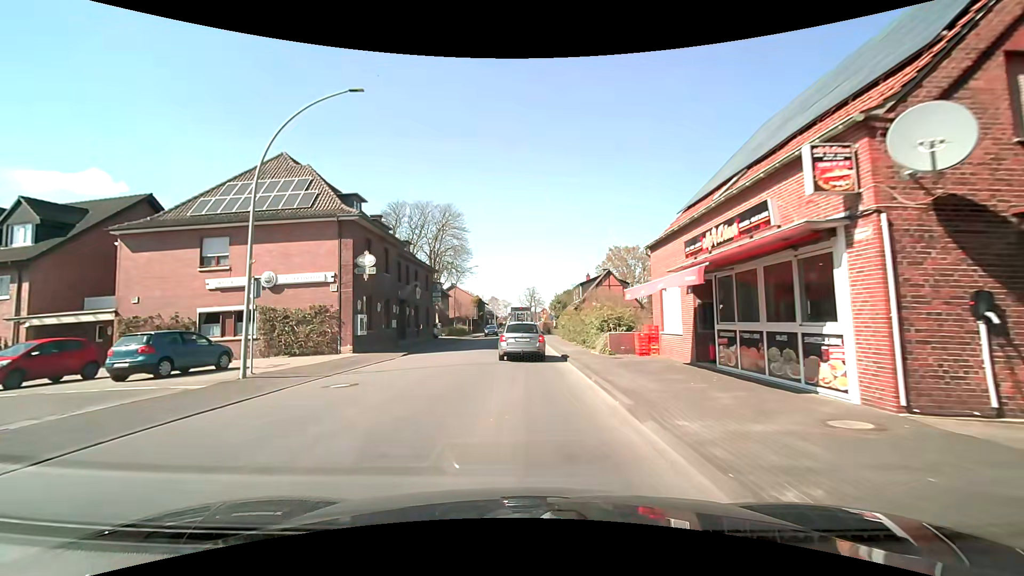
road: secondary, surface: asphalt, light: Day
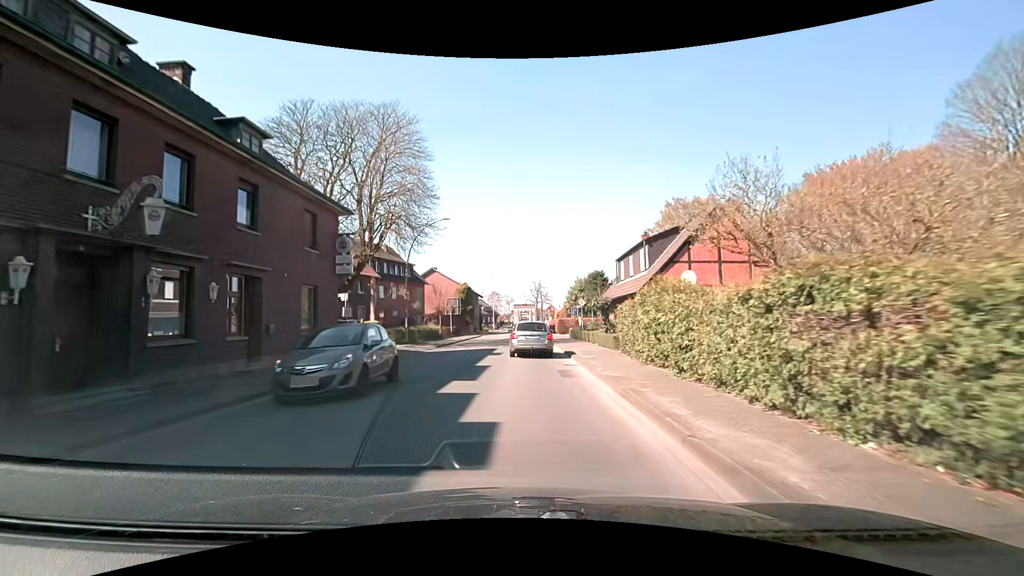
(+0.1, +27.4) m; 0°
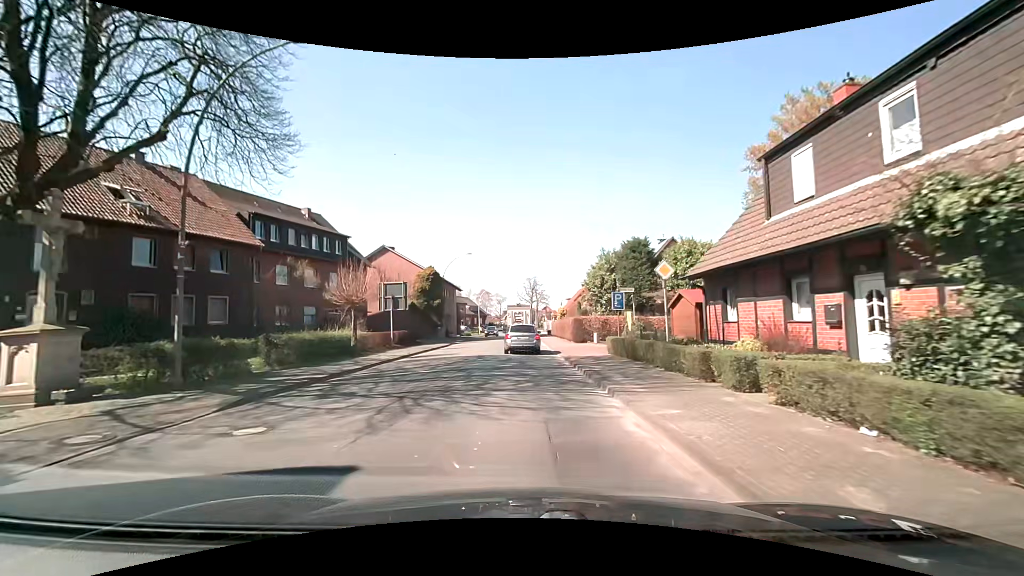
(+0.2, +22.5) m; +1°
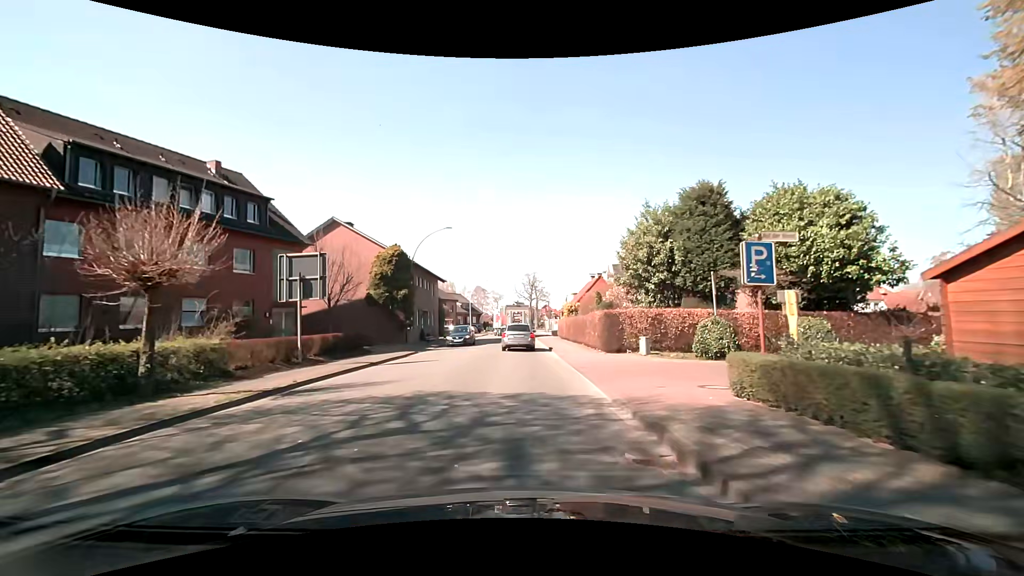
(+0.1, +13.2) m; +1°
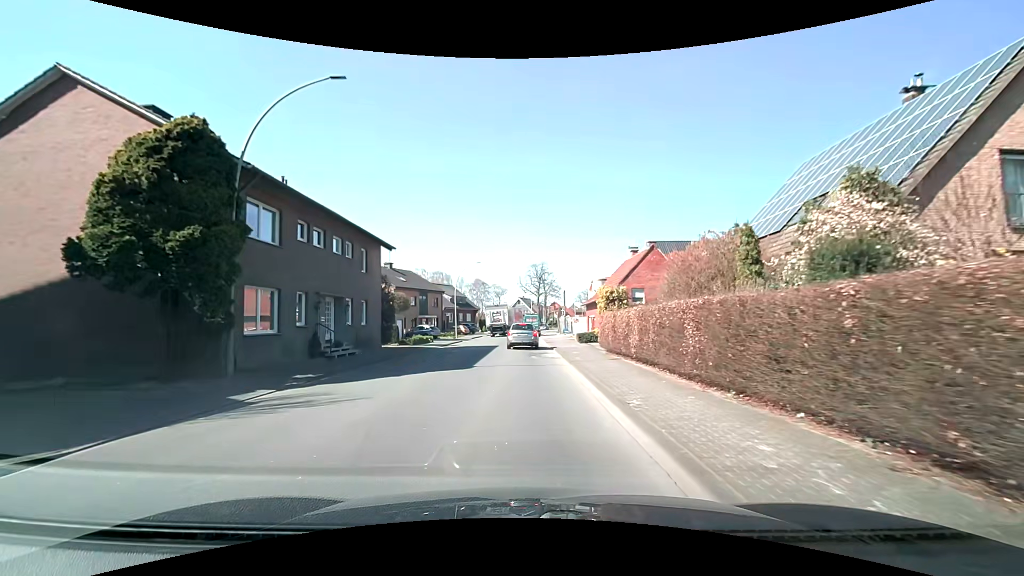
(-0.1, +23.0) m; -1°
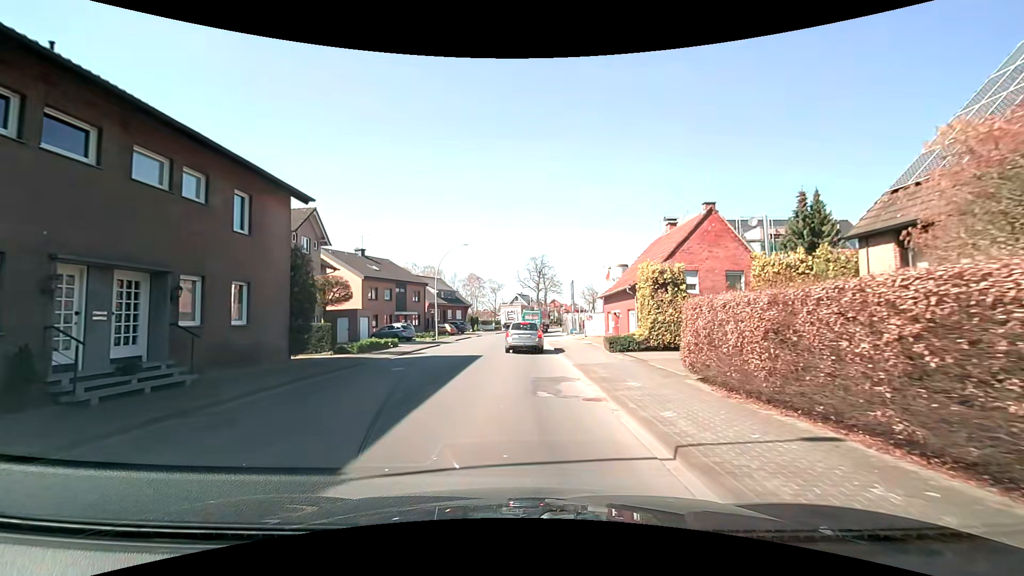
(0.0, +11.7) m; 0°
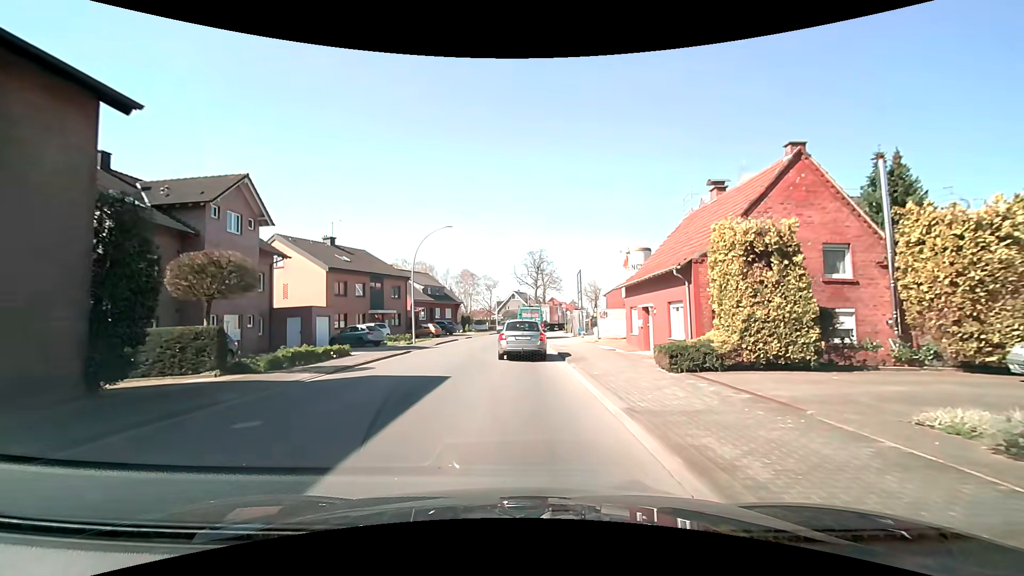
(0.0, +8.4) m; +2°
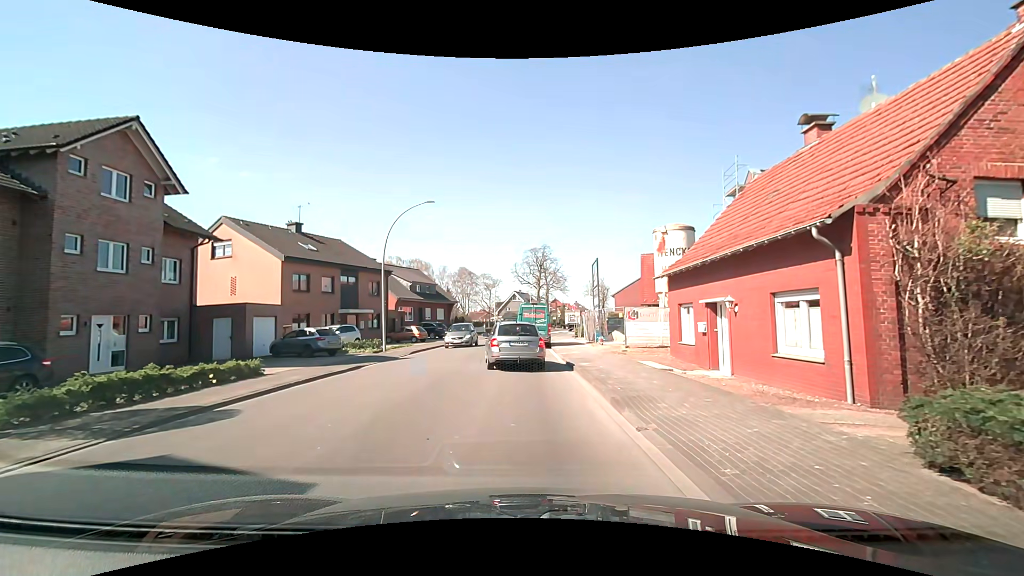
(-0.2, +8.2) m; -1°
(0, +10) (-2, +20) (-3, +30) (-2, +40) (-1, +50) (+1, +60) (+3, +69) (+5, +79) (+8, +89) (+10, +99) m
